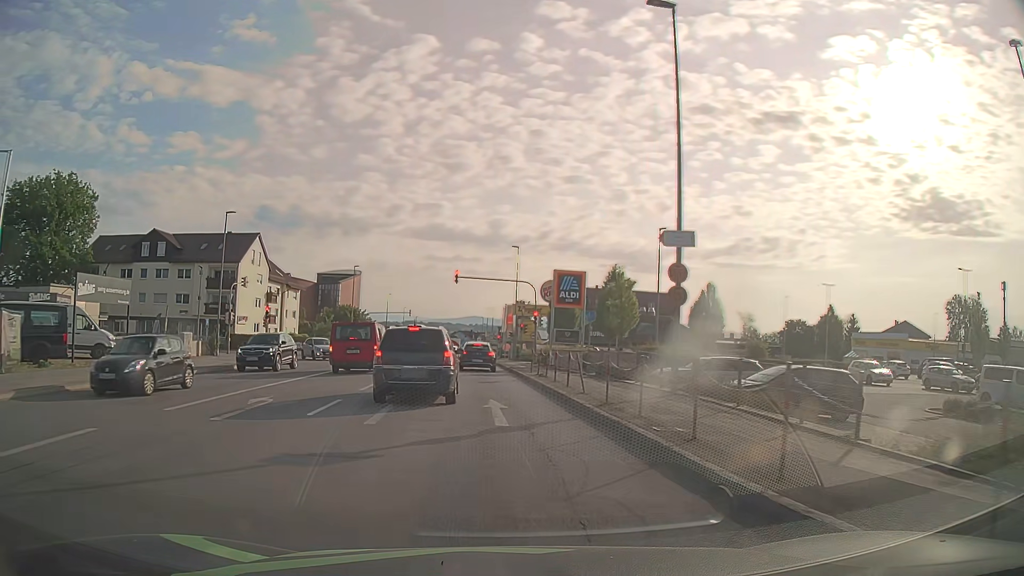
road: tertiary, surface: asphalt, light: Day
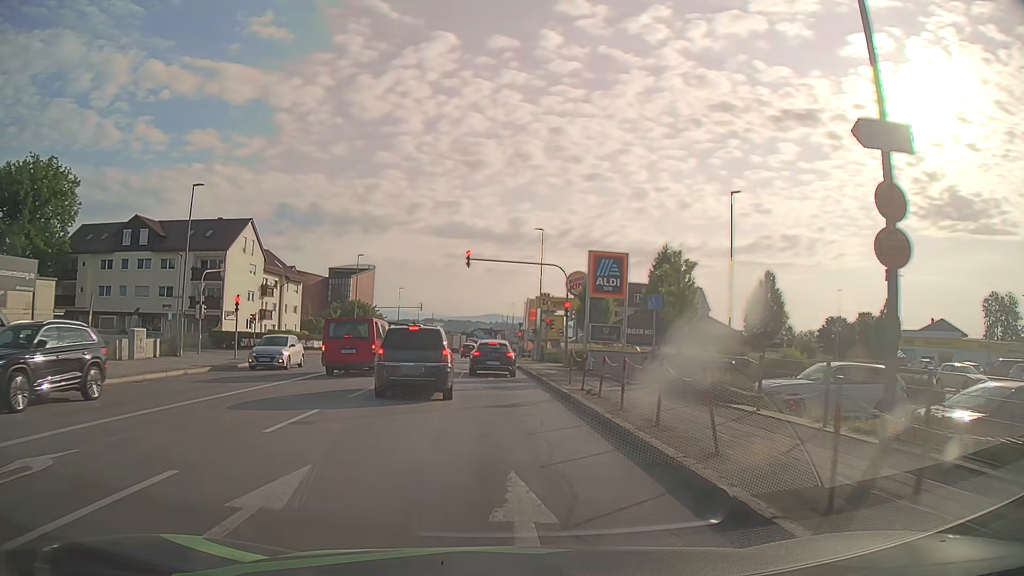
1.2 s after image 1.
(-0.1, +8.5) m; -1°
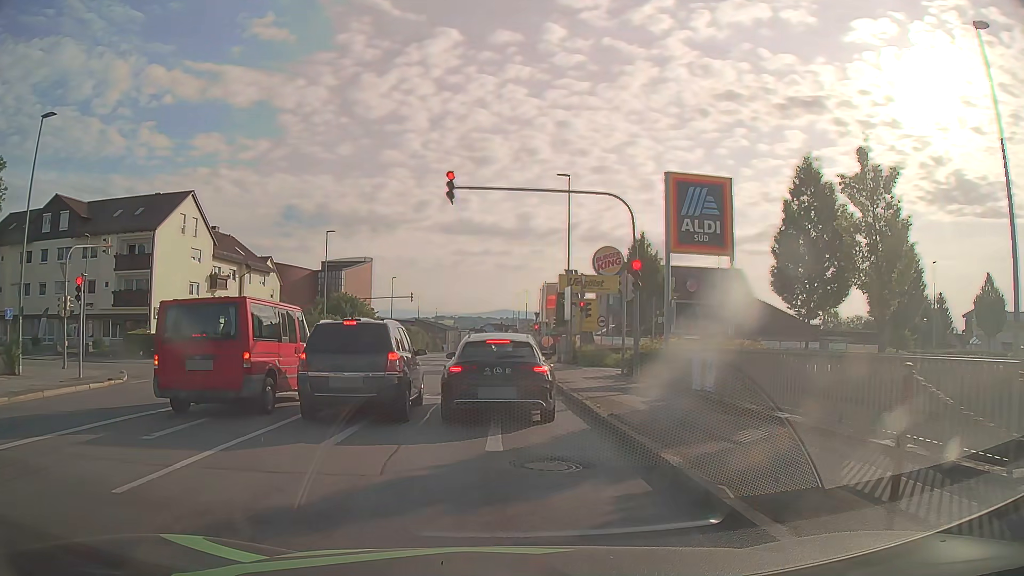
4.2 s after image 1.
(-0.3, +15.7) m; -1°
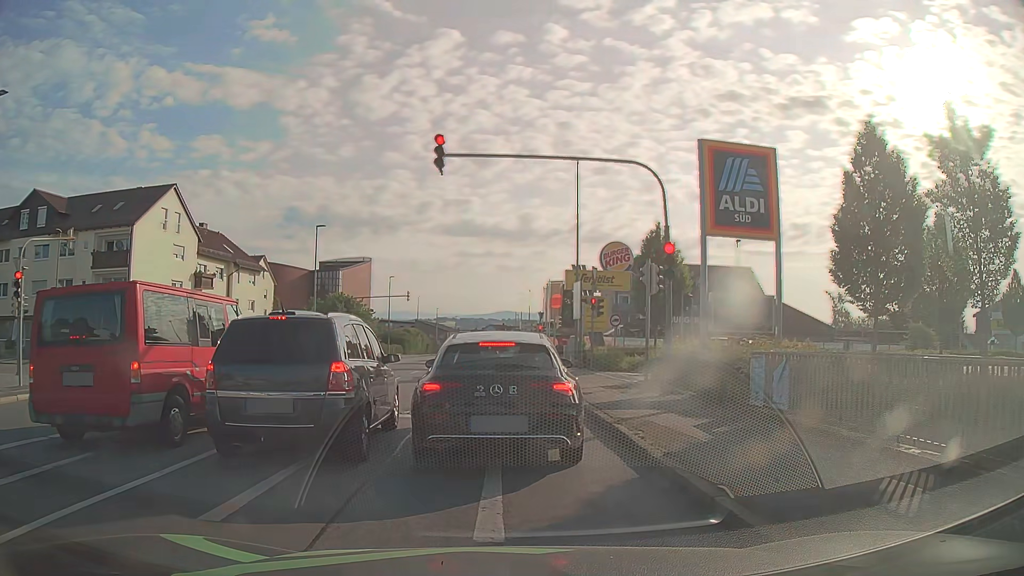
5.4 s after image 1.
(0.0, +3.4) m; 0°
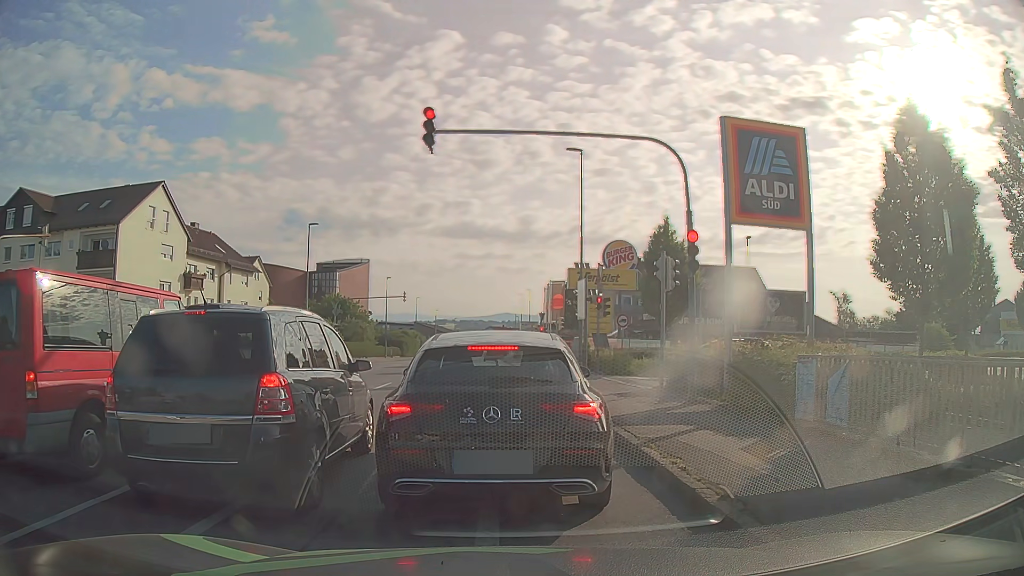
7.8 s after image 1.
(0.0, +1.8) m; +1°
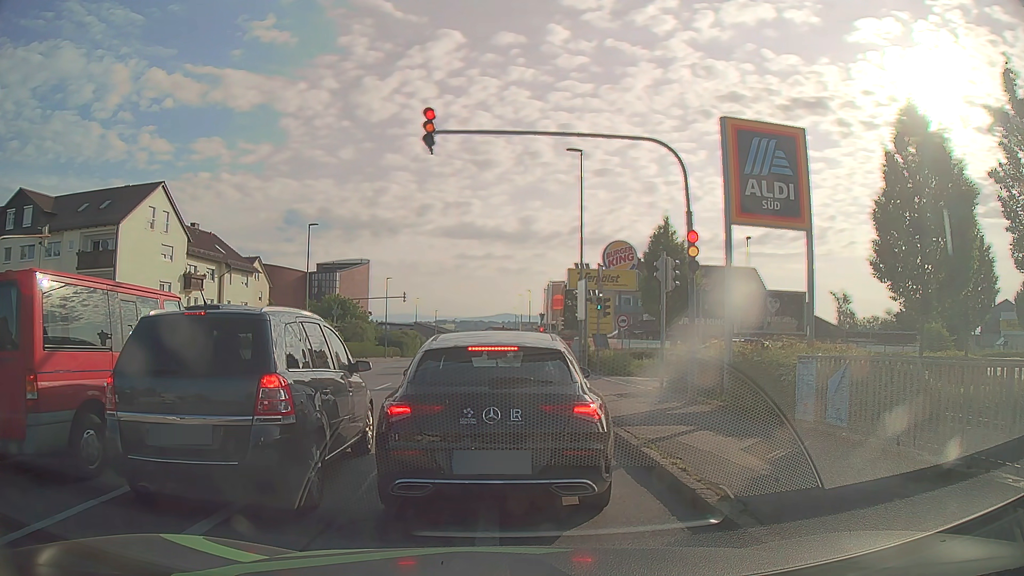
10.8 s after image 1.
(0.0, +0.1) m; 0°
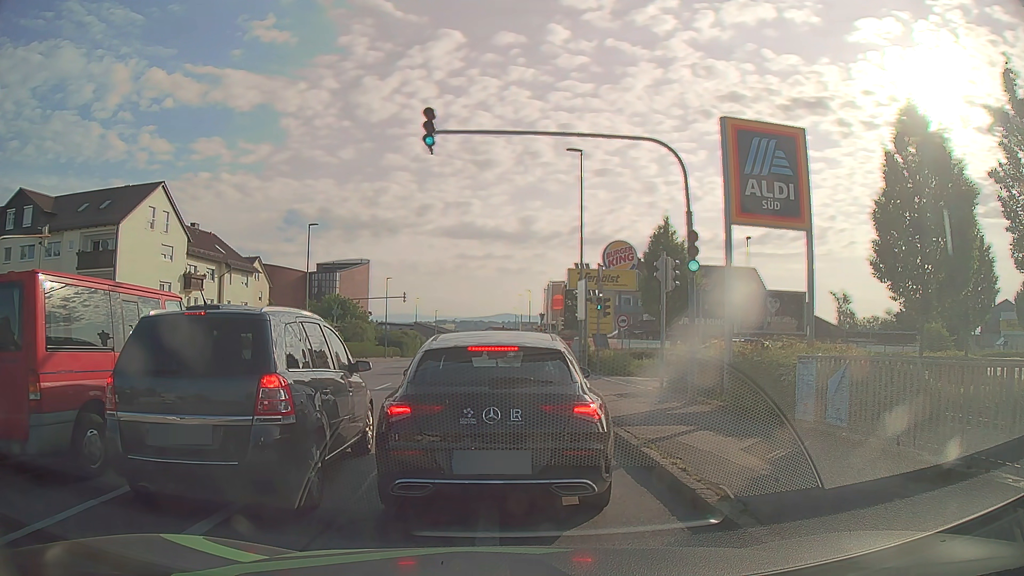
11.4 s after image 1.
(0.0, 0.0) m; 0°
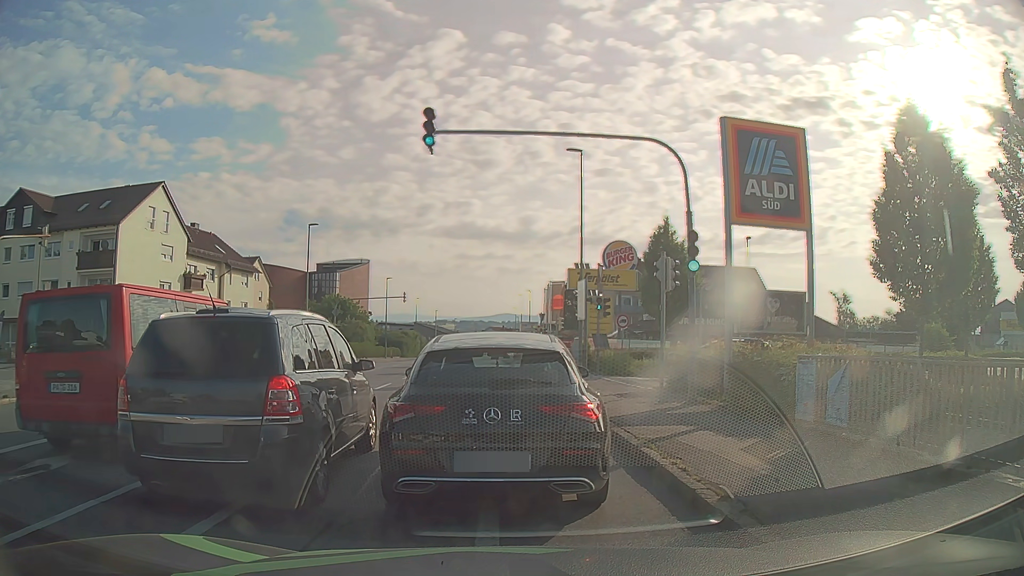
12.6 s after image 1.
(0.0, 0.0) m; 0°
(0, +10) (0, +20) (-1, +30) (-1, +40) (-1, +50) (-2, +60) (-2, +70) (-2, +80) (-3, +90) (-3, +100) m
